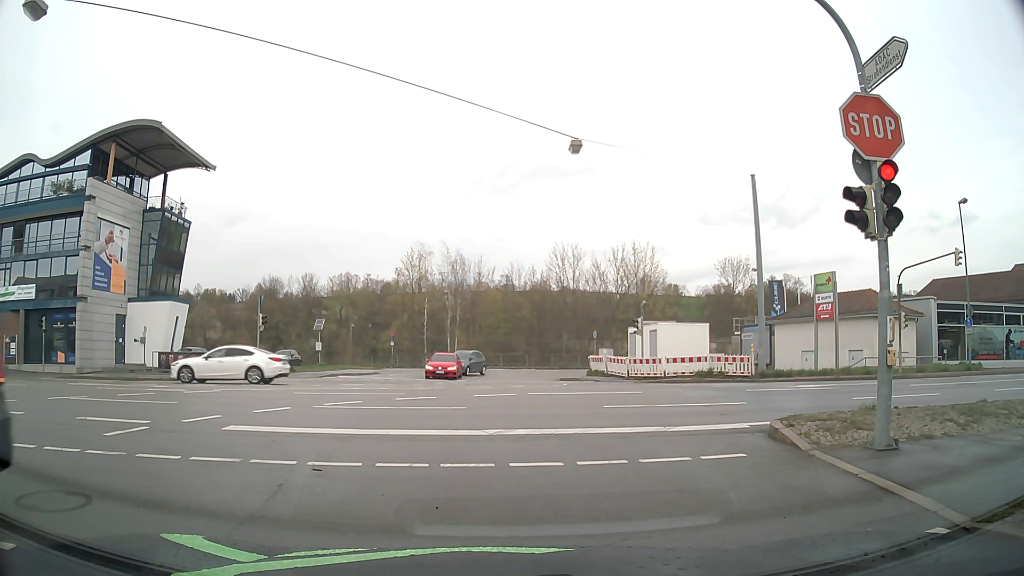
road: tertiary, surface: asphalt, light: Day
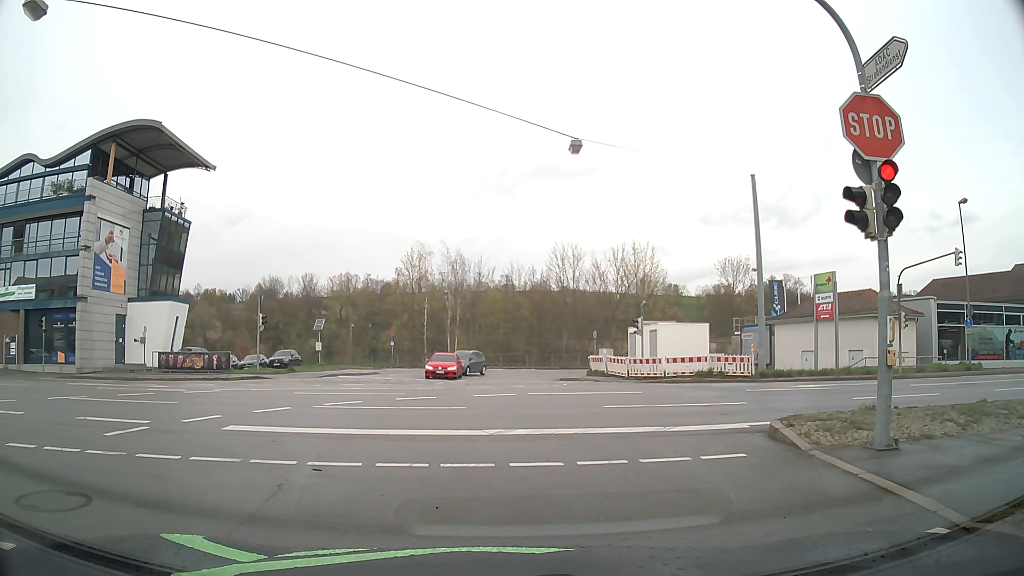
(0.0, 0.0) m; 0°
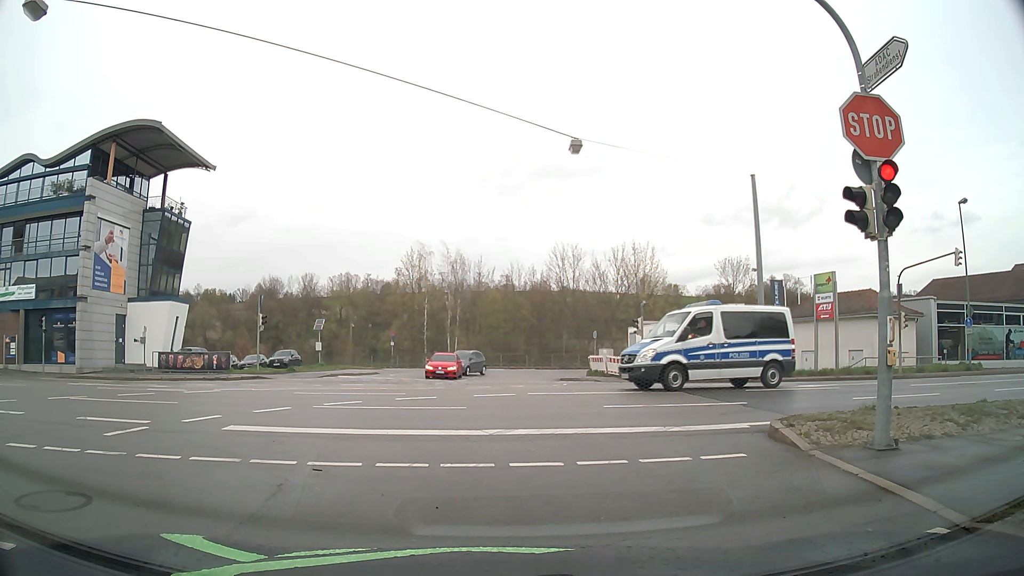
(0.0, 0.0) m; 0°
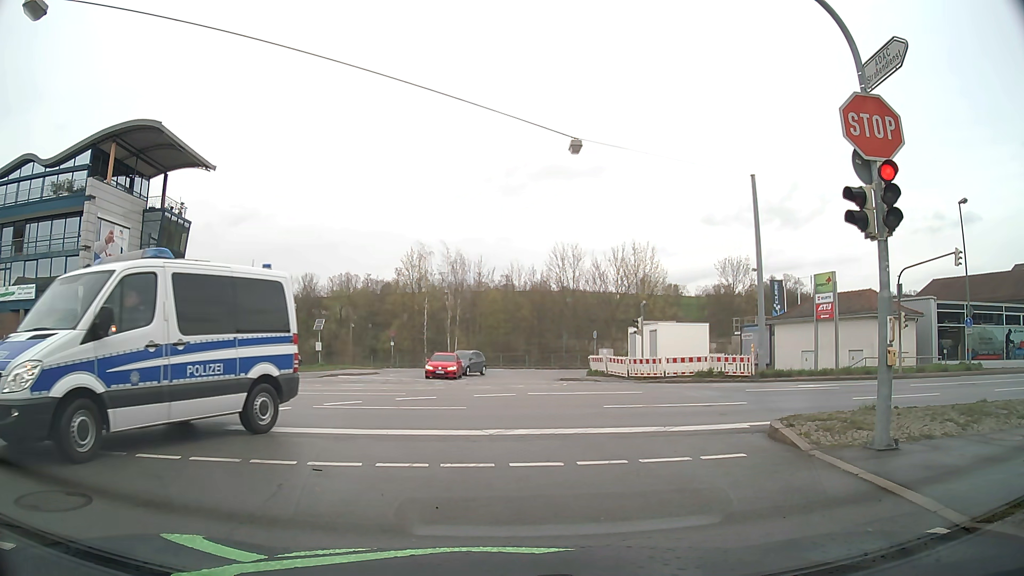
(0.0, 0.0) m; 0°
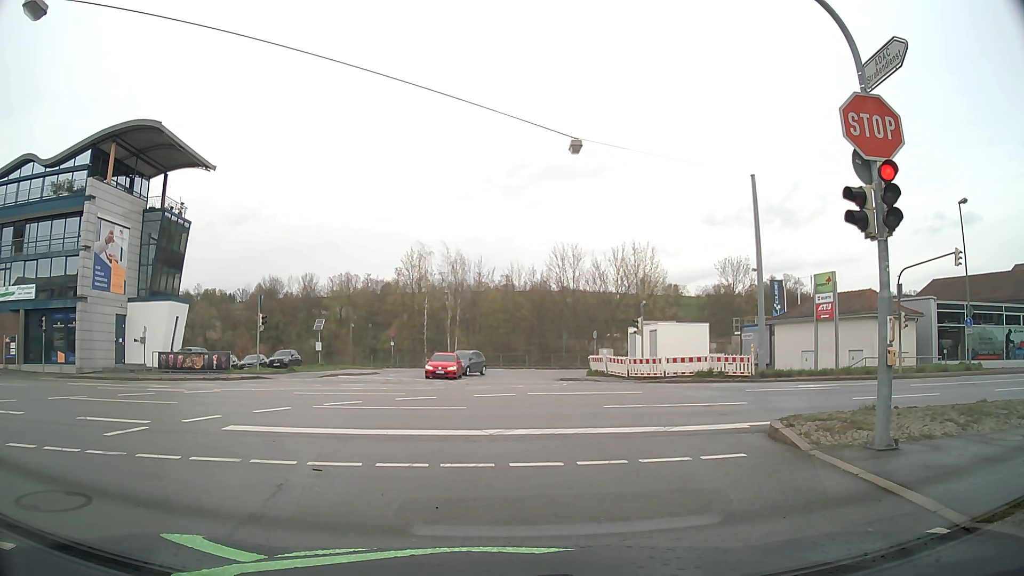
(0.0, 0.0) m; 0°
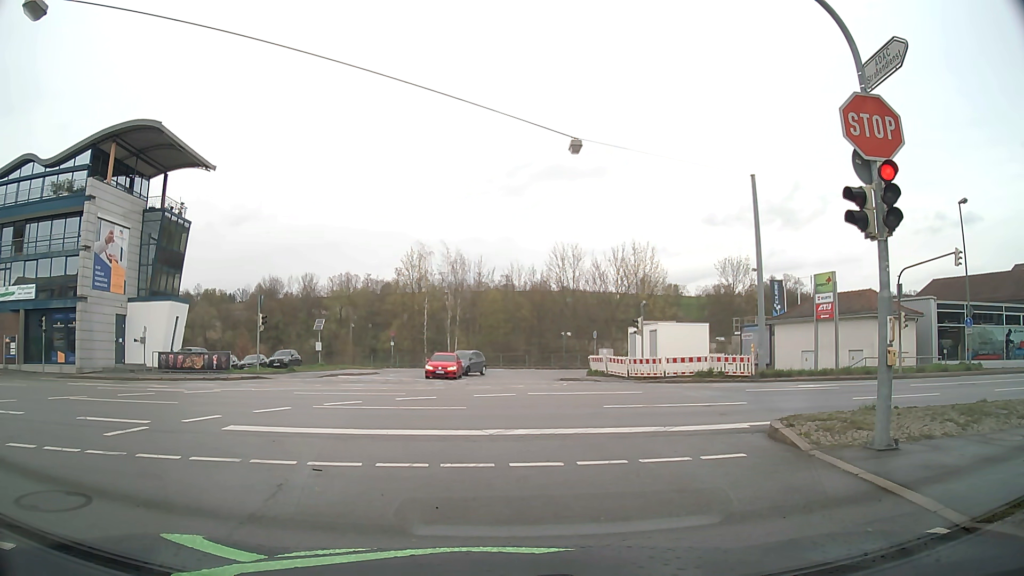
(0.0, 0.0) m; 0°
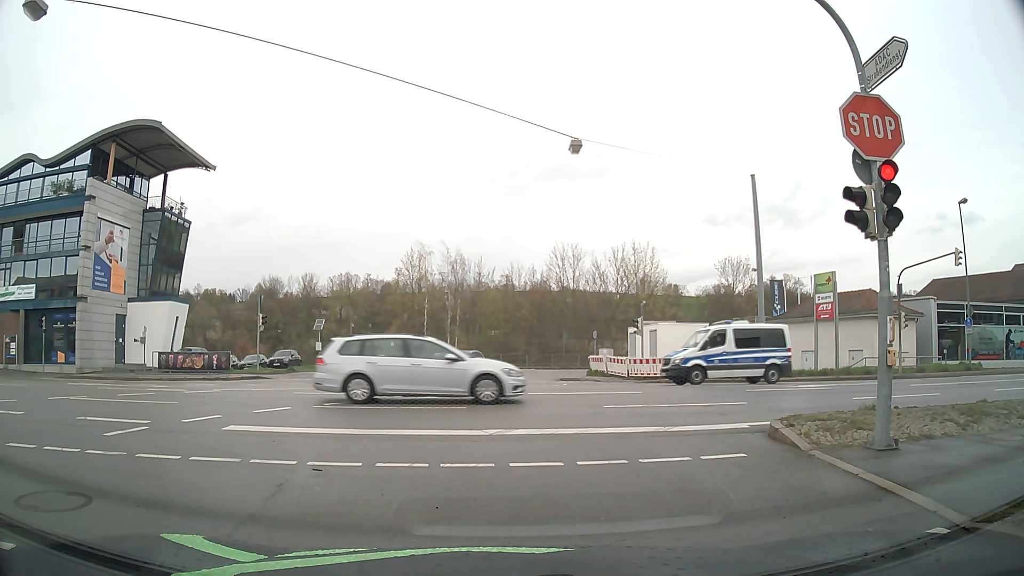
(0.0, 0.0) m; 0°
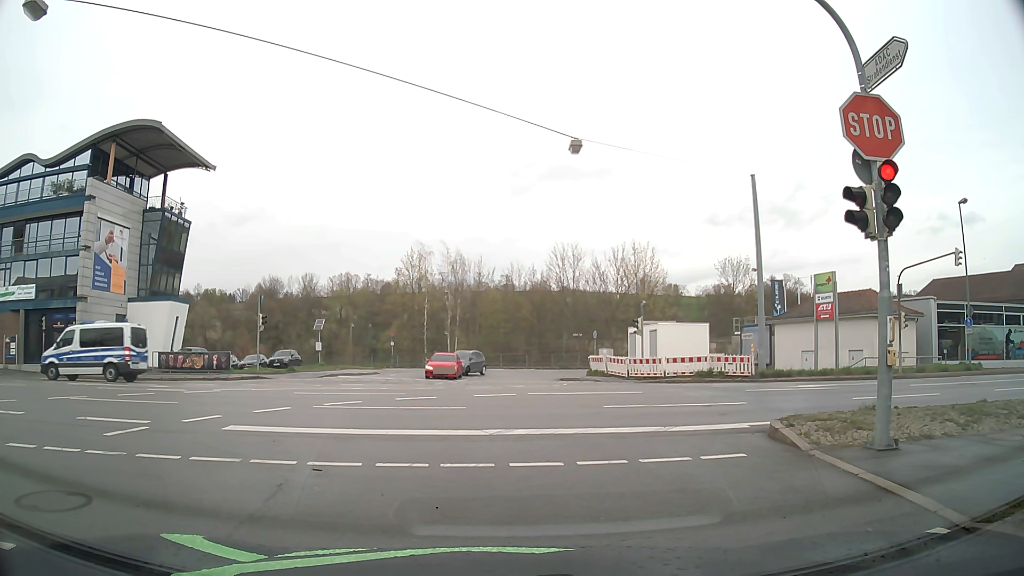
(0.0, 0.0) m; 0°
(-1, +10) (-3, +20) (-11, +25) (-21, +25) (-31, +25) (-41, +24) (-51, +23) (-61, +23) (-71, +22) (-81, +22) m
